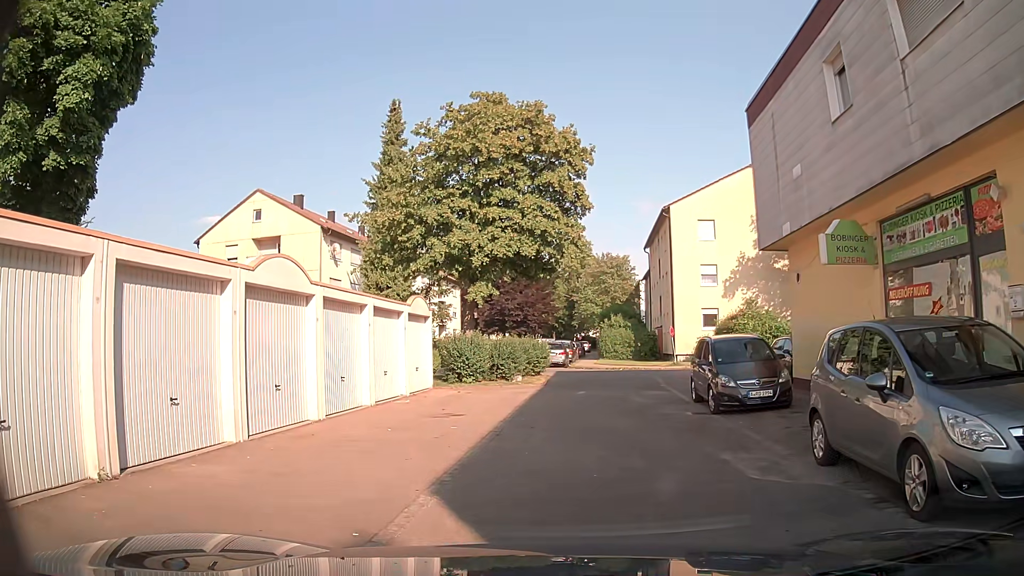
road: service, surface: asphalt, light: Day
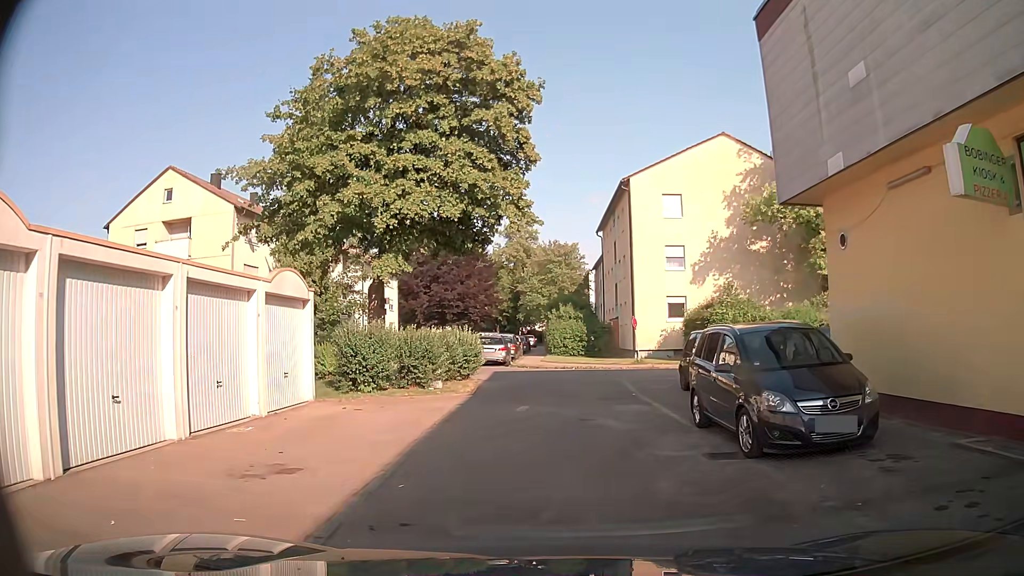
(+0.3, +6.3) m; +4°
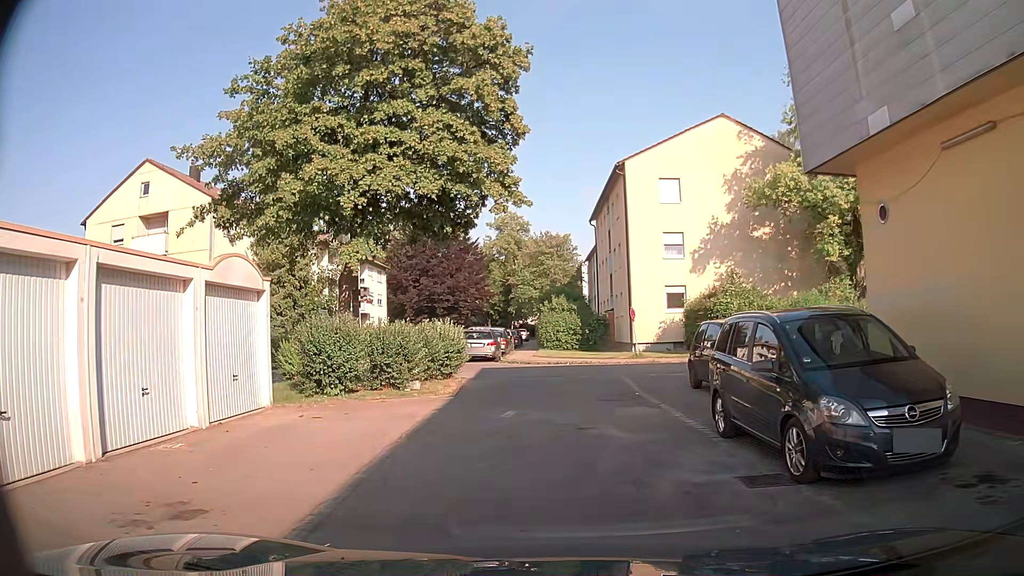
(0.0, +2.0) m; +2°
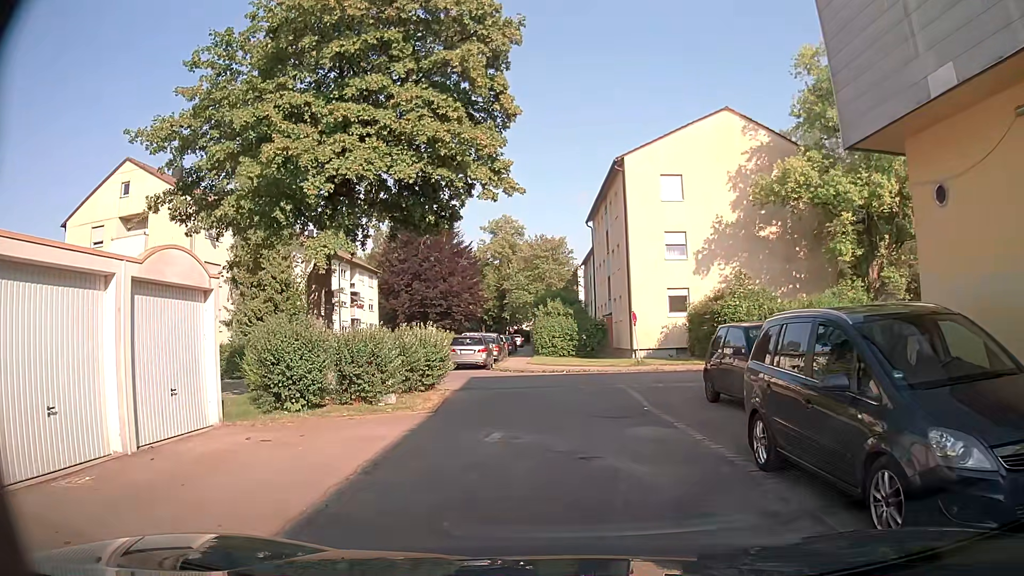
(0.0, +2.0) m; -1°
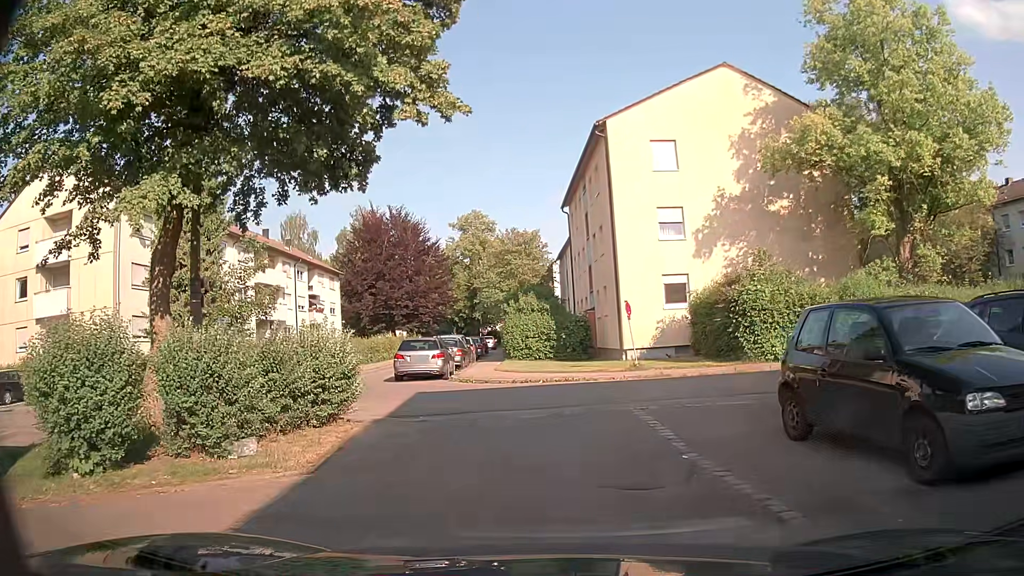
(+0.2, +5.5) m; +3°
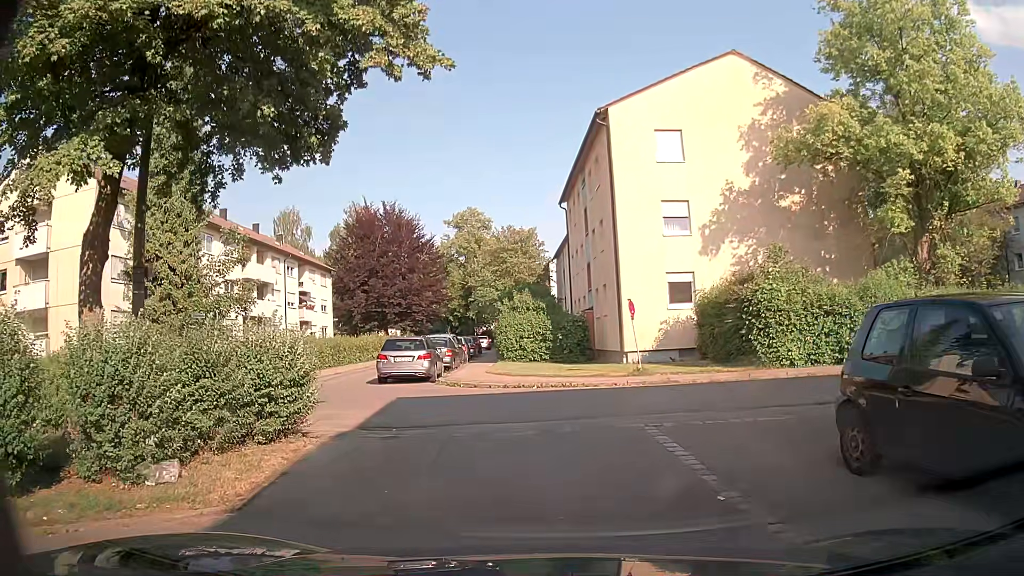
(0.0, +1.7) m; -1°
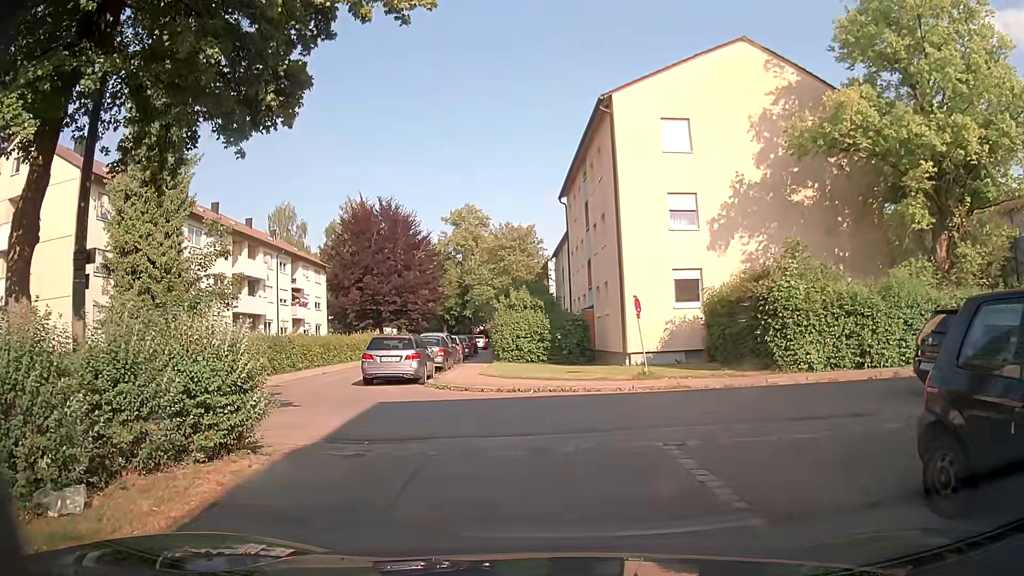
(0.0, +1.5) m; 0°
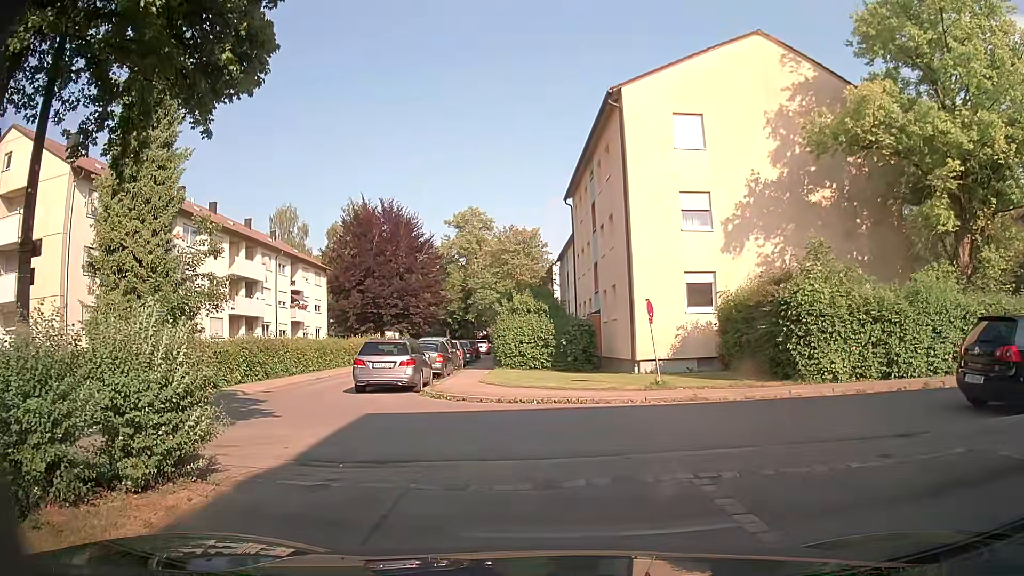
(0.0, +1.3) m; +1°
